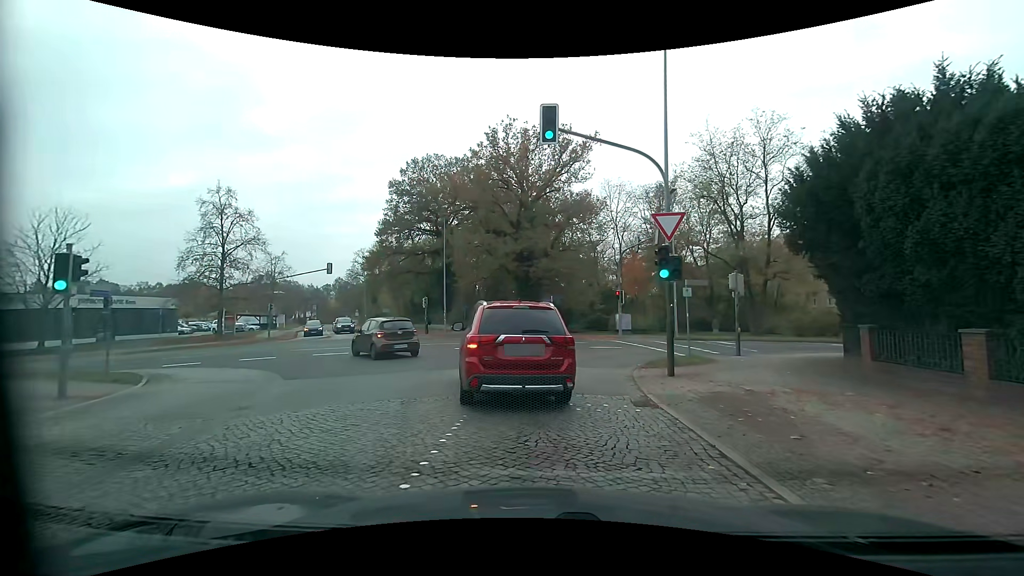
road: residential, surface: sett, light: Day
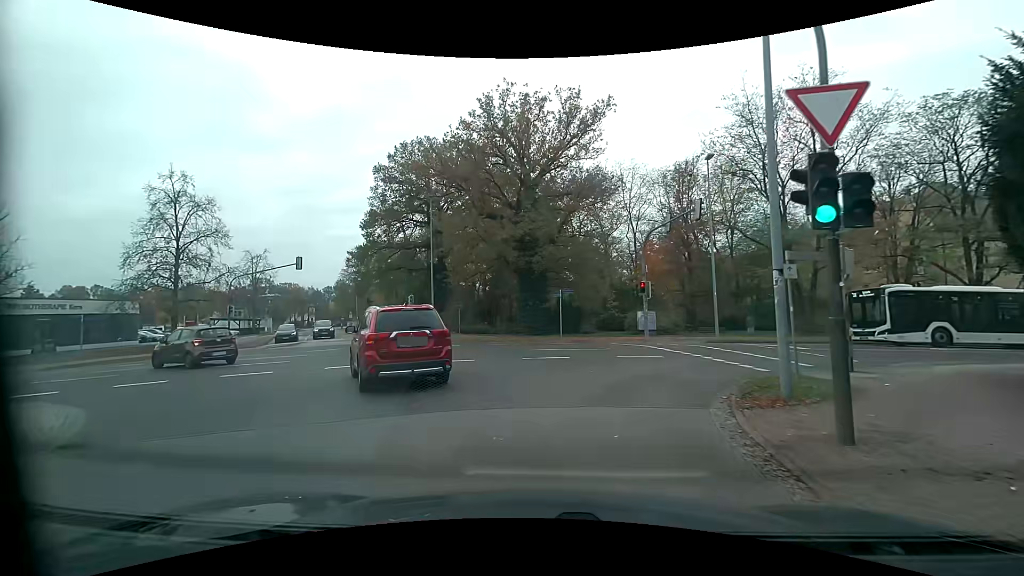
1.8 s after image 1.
(+0.2, +7.0) m; +2°
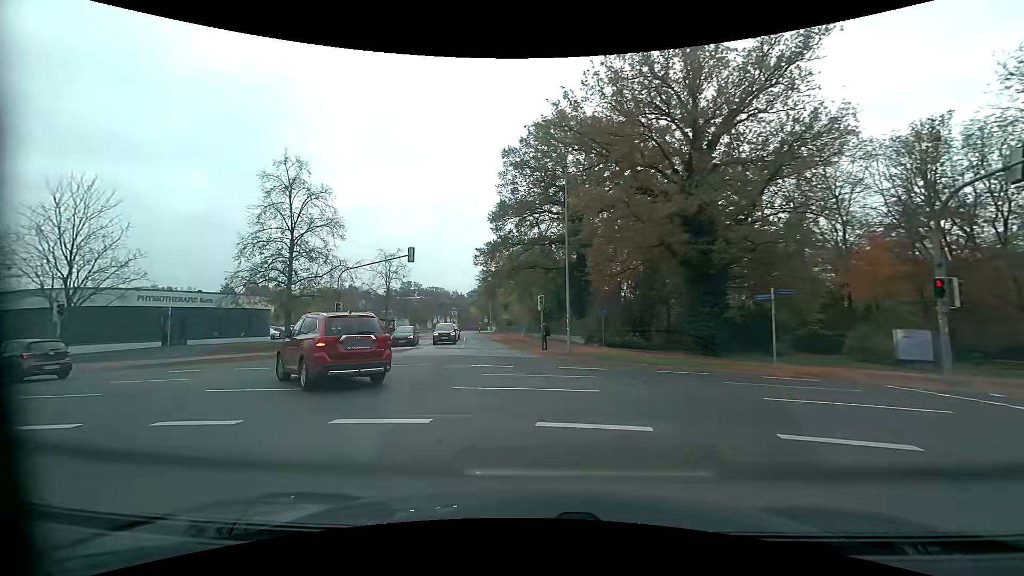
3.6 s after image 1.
(-1.3, +8.9) m; -18°
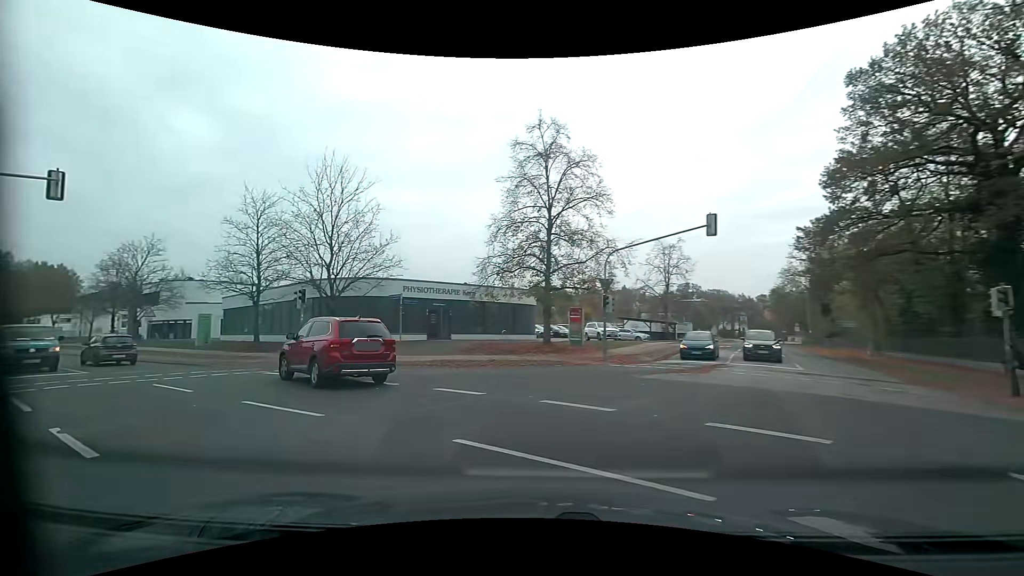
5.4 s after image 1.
(-2.5, +10.0) m; -30°
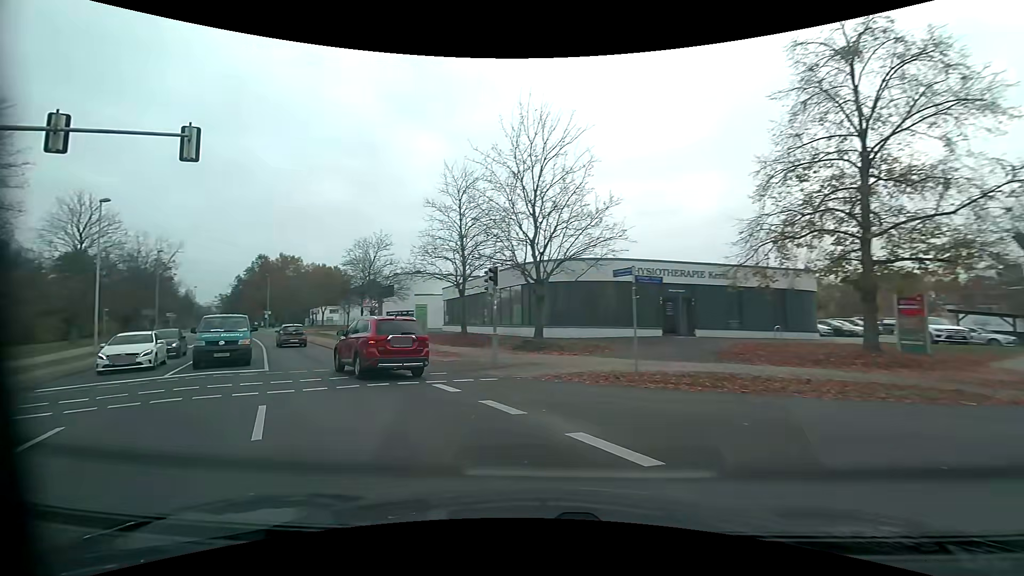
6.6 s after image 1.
(-1.6, +7.7) m; -25°
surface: asphalt
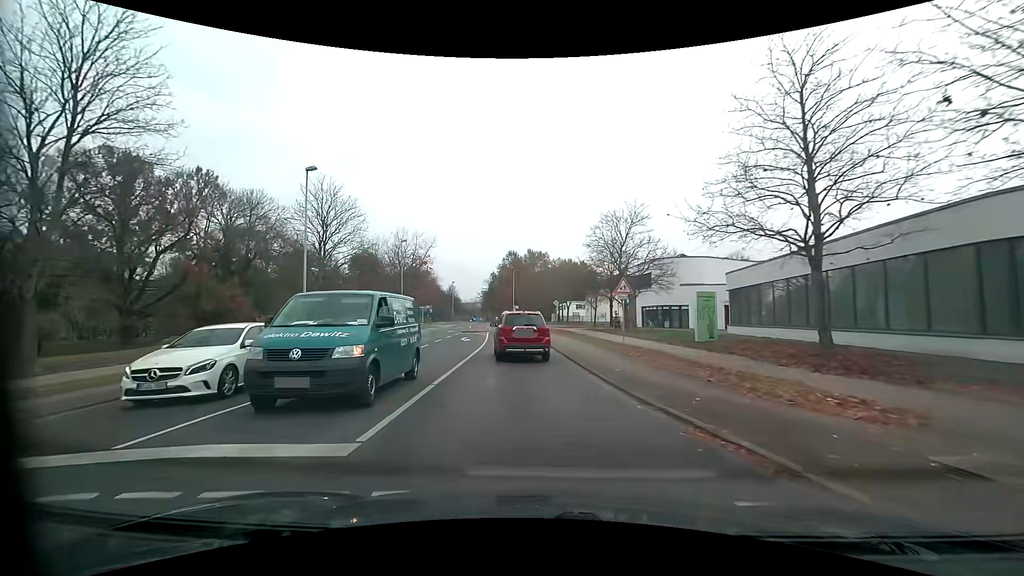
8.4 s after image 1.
(-4.0, +12.9) m; -28°
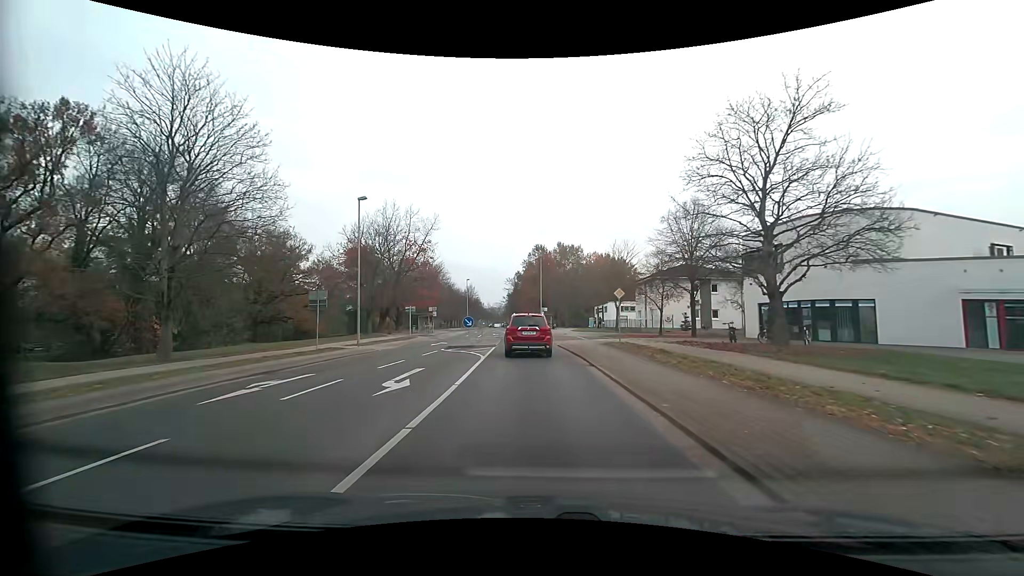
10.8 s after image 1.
(-0.7, +21.8) m; -2°
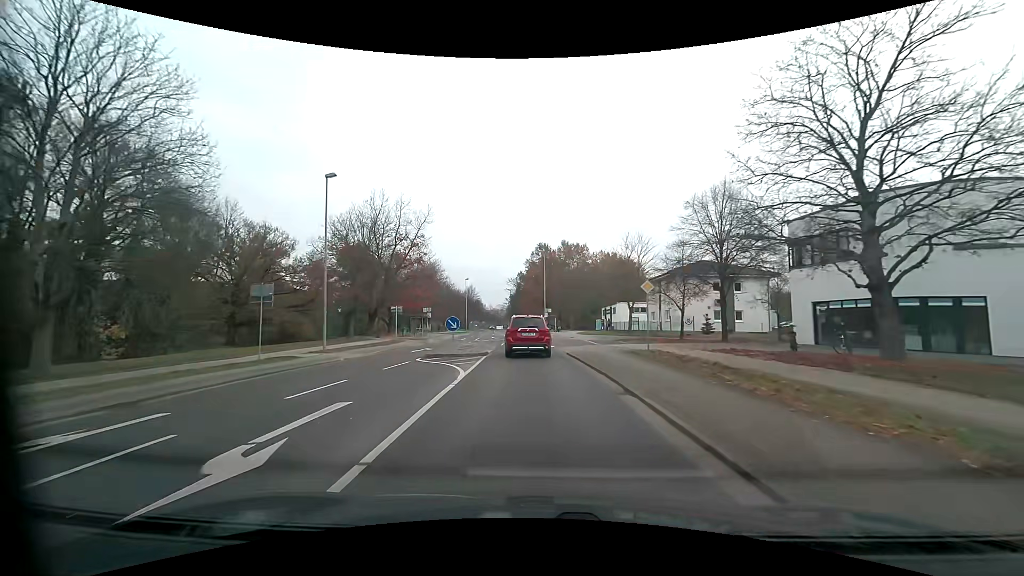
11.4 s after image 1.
(-0.1, +5.9) m; -1°
(0, +10) (0, +20) (-1, +30) (-1, +40) (-1, +50) (-2, +60) (-3, +70) (-4, +80) (-6, +90) (-7, +100) m
